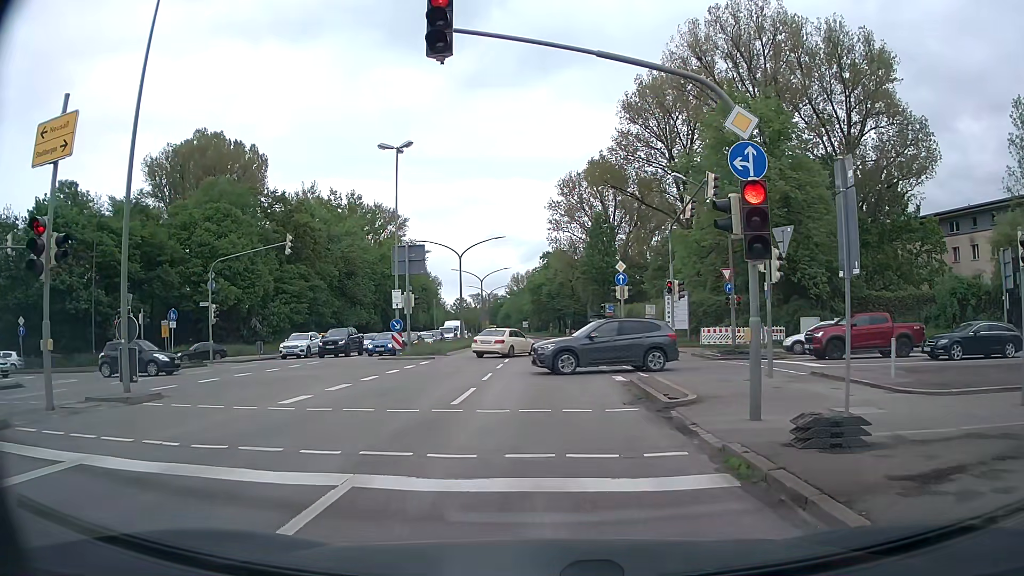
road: primary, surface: asphalt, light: Day
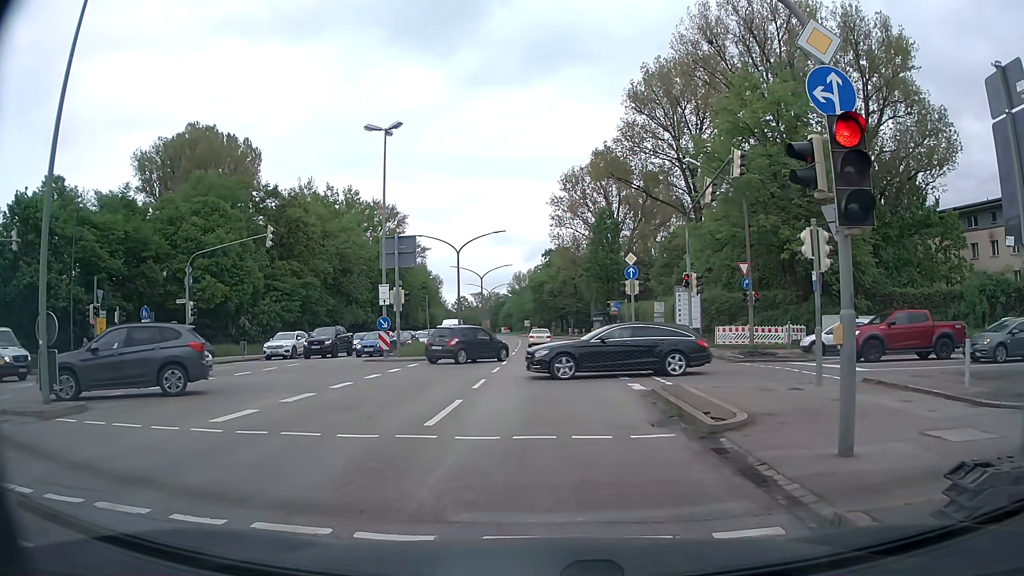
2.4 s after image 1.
(-0.1, +2.9) m; -2°
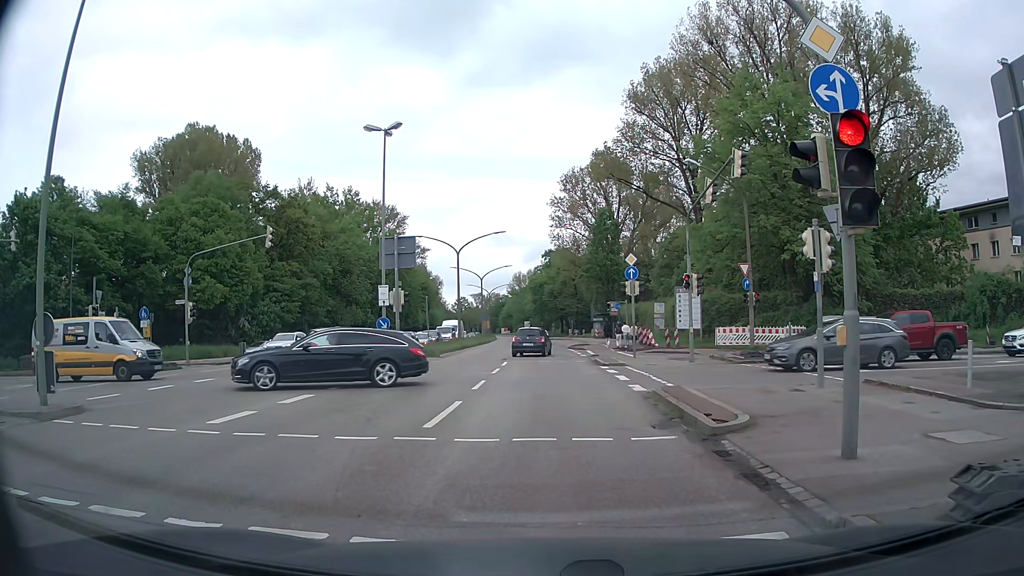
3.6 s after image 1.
(0.0, +0.1) m; 0°
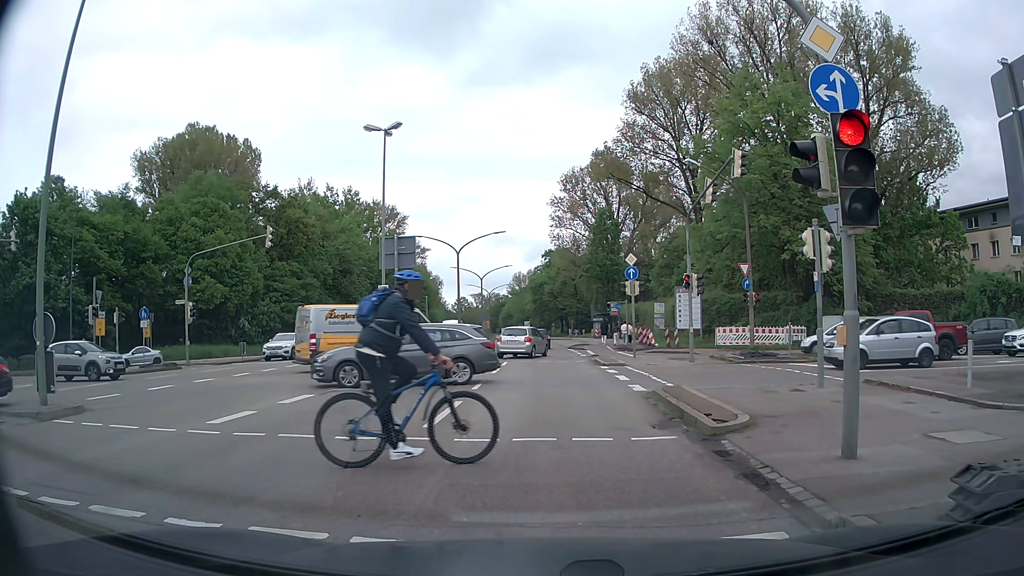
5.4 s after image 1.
(0.0, 0.0) m; 0°
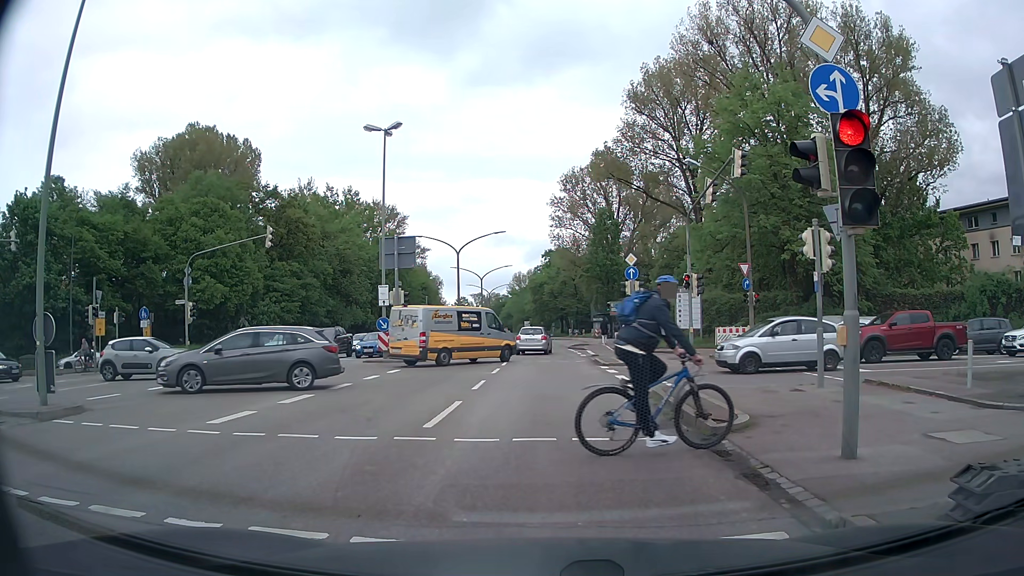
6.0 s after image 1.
(0.0, 0.0) m; 0°
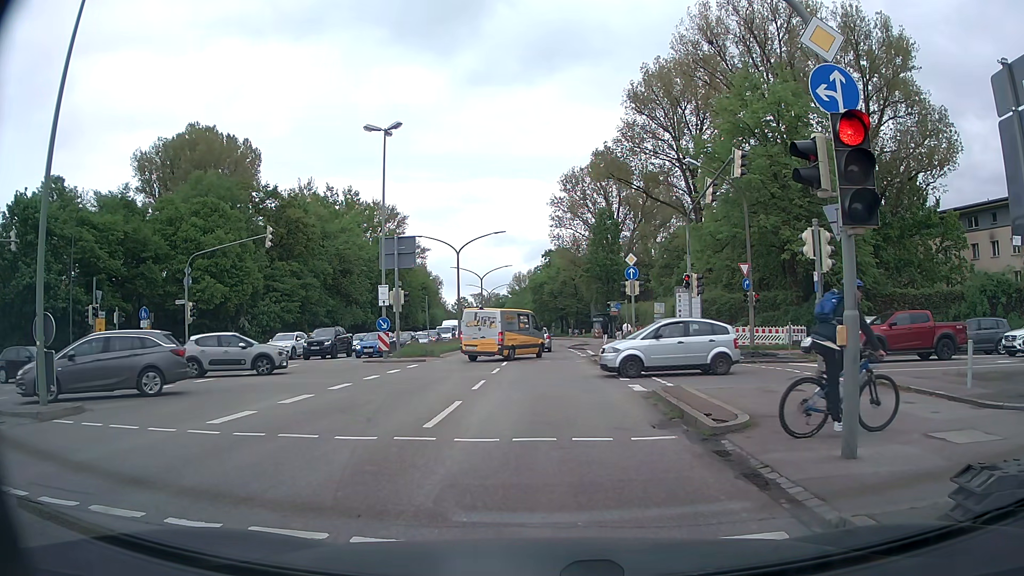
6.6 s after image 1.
(0.0, 0.0) m; 0°
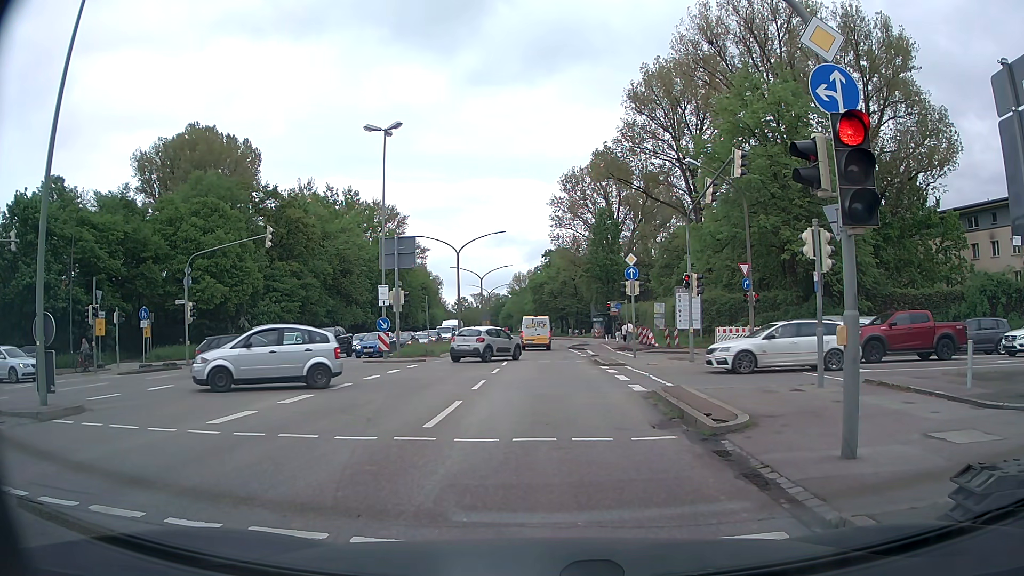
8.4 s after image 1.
(0.0, 0.0) m; 0°
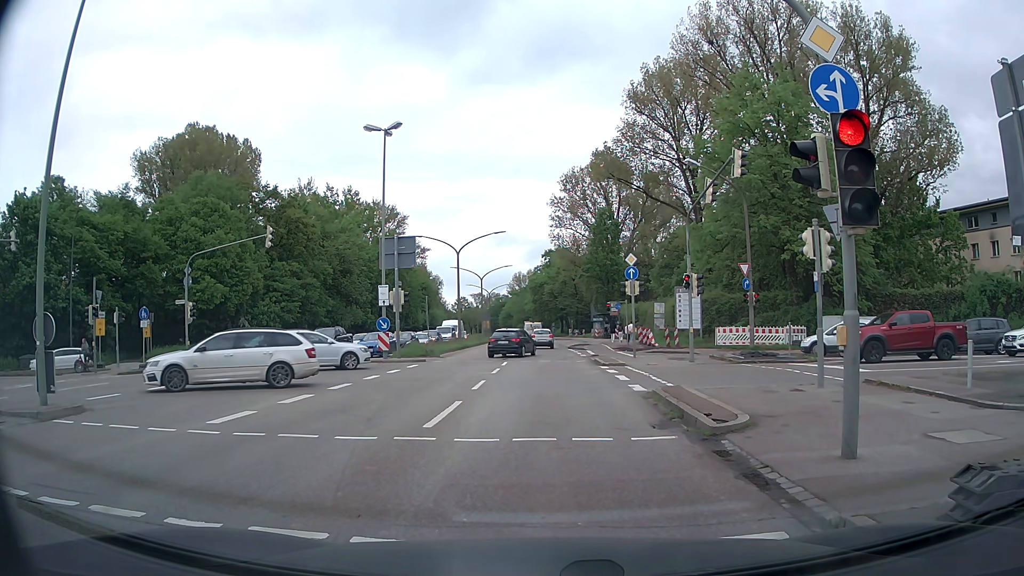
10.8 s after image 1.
(0.0, 0.0) m; 0°
(0, +10) (+1, +20) (+1, +30) (+1, +40) (+2, +50) (+2, +60) (+2, +70) (+2, +80) (+2, +90) (+2, +100) m
